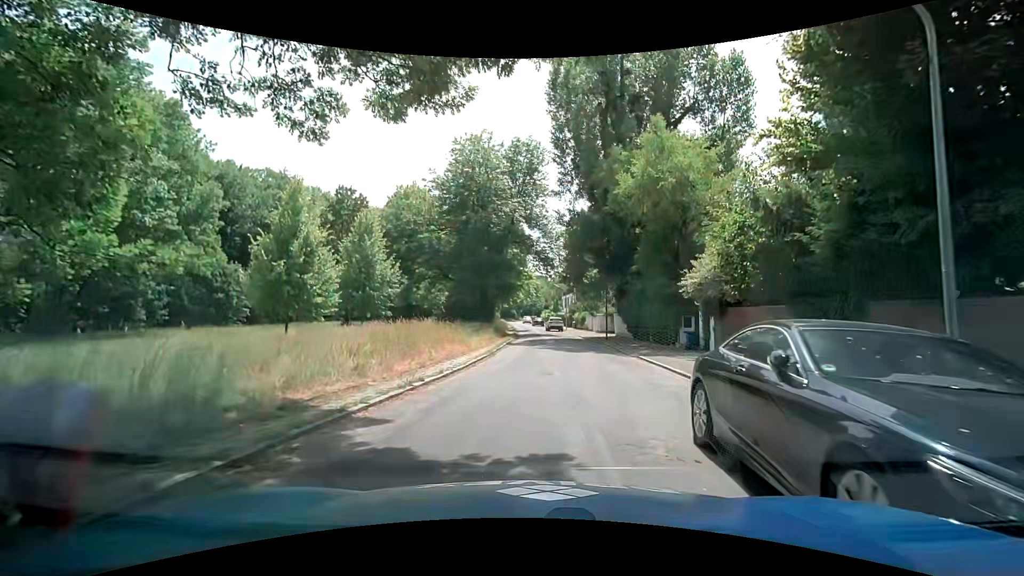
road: residential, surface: asphalt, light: Day
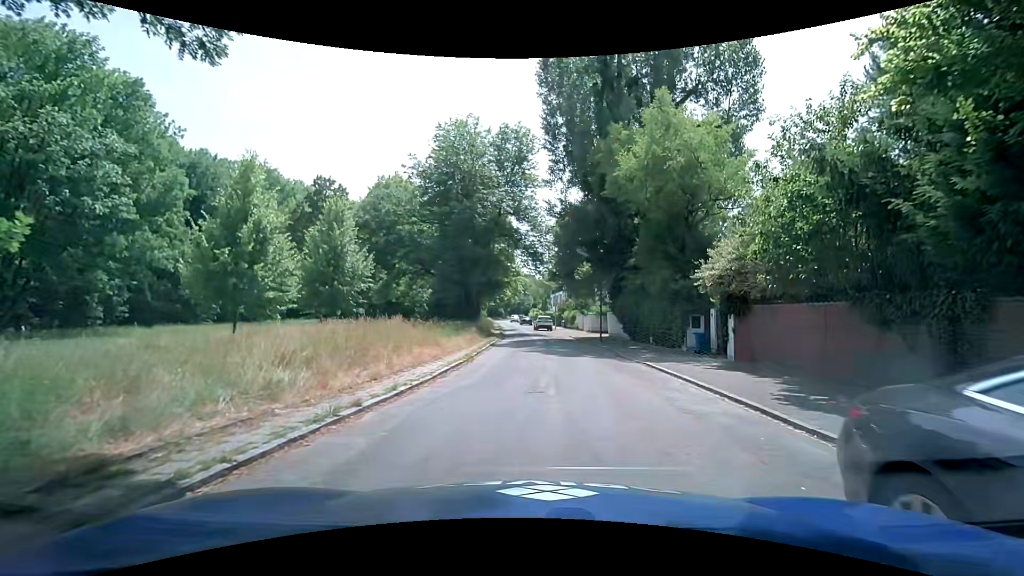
(0.0, +3.3) m; +2°
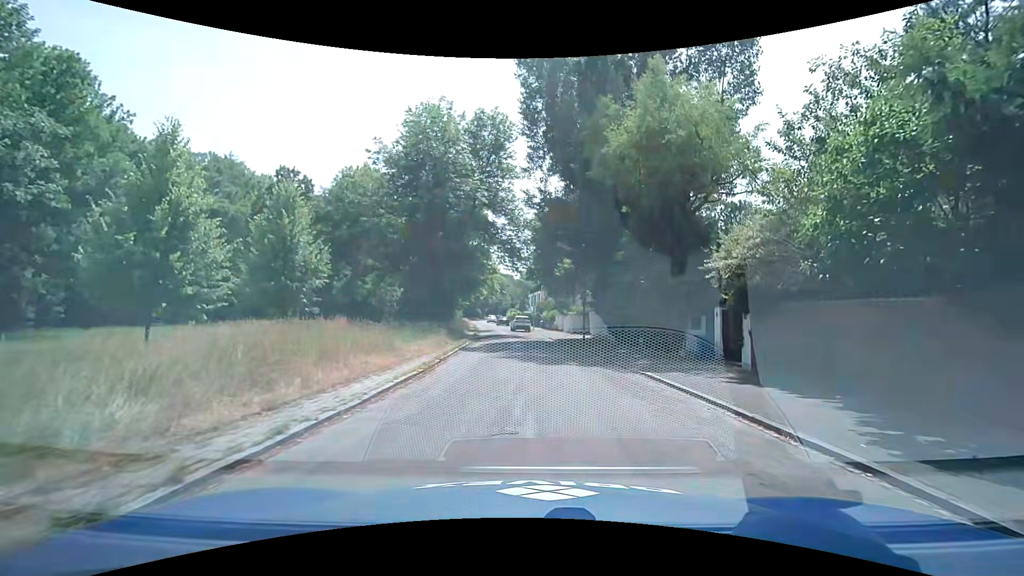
(0.0, +3.4) m; +2°
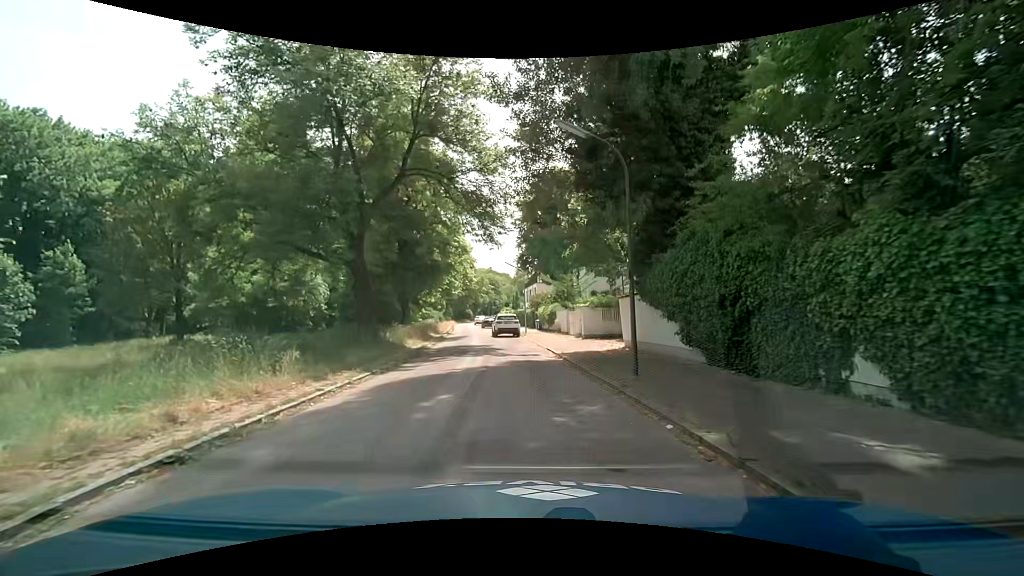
(+0.7, +18.3) m; -1°
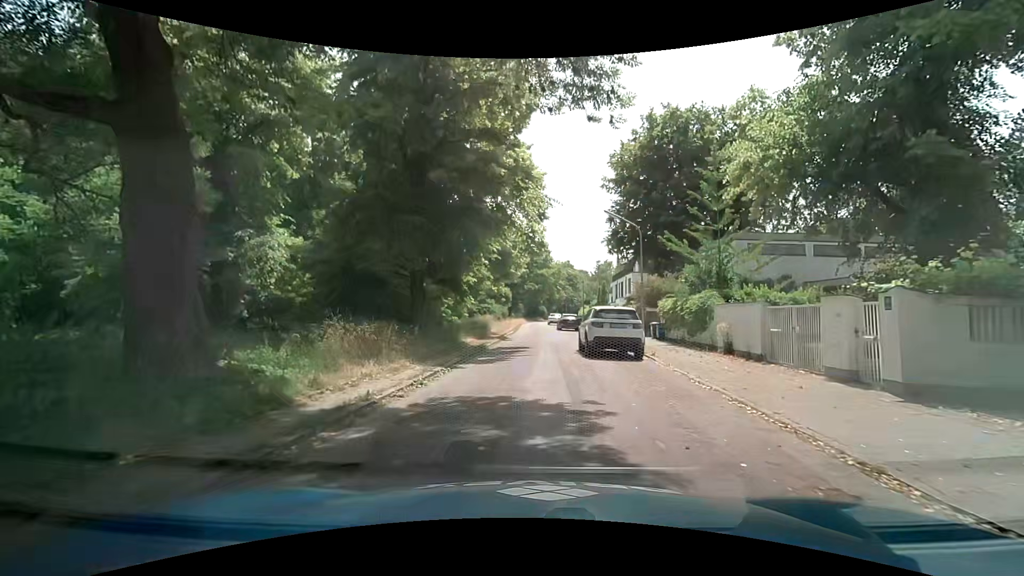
(-1.8, +19.7) m; -9°
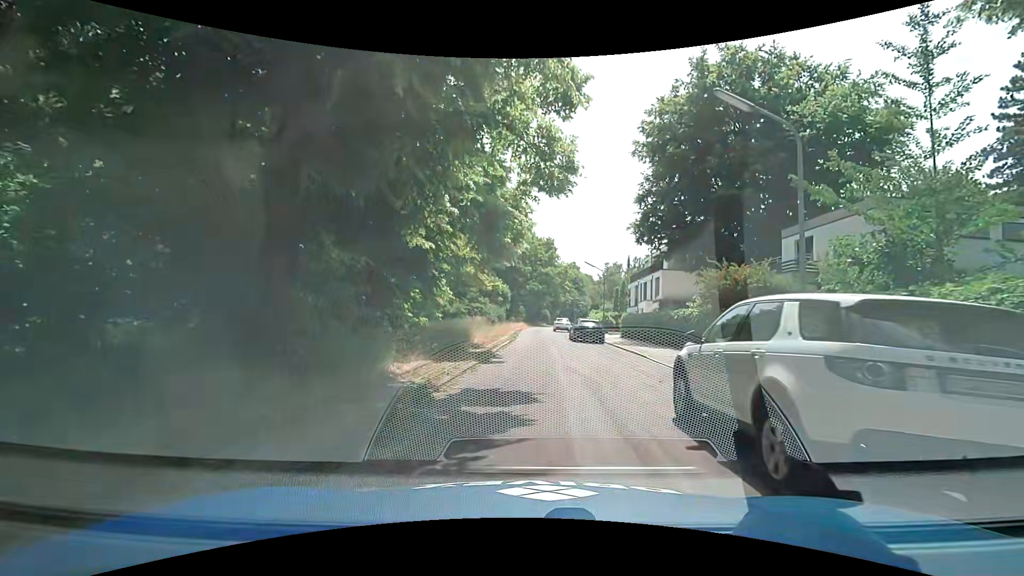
(0.0, +12.6) m; 0°
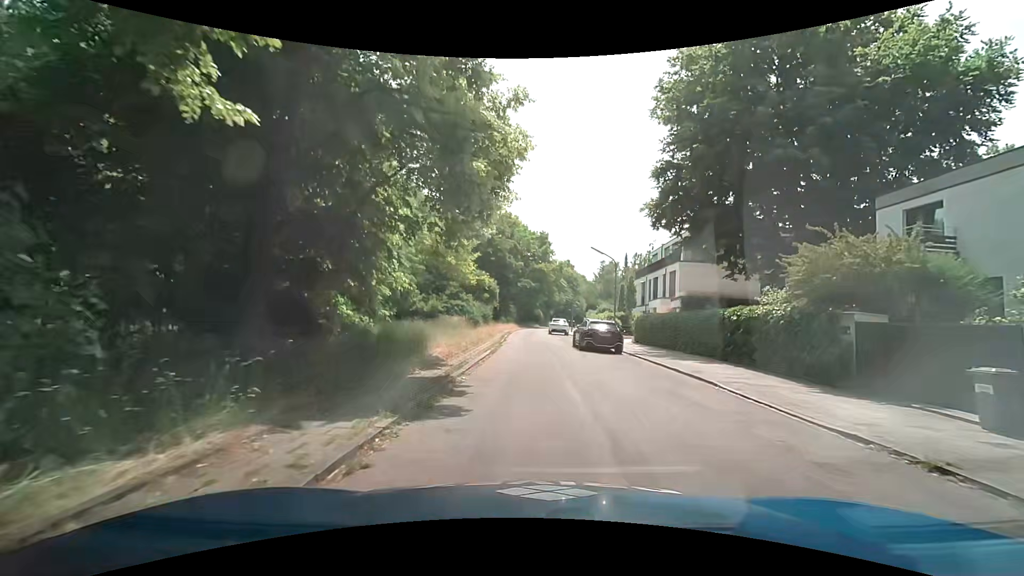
(0.0, +8.4) m; +2°
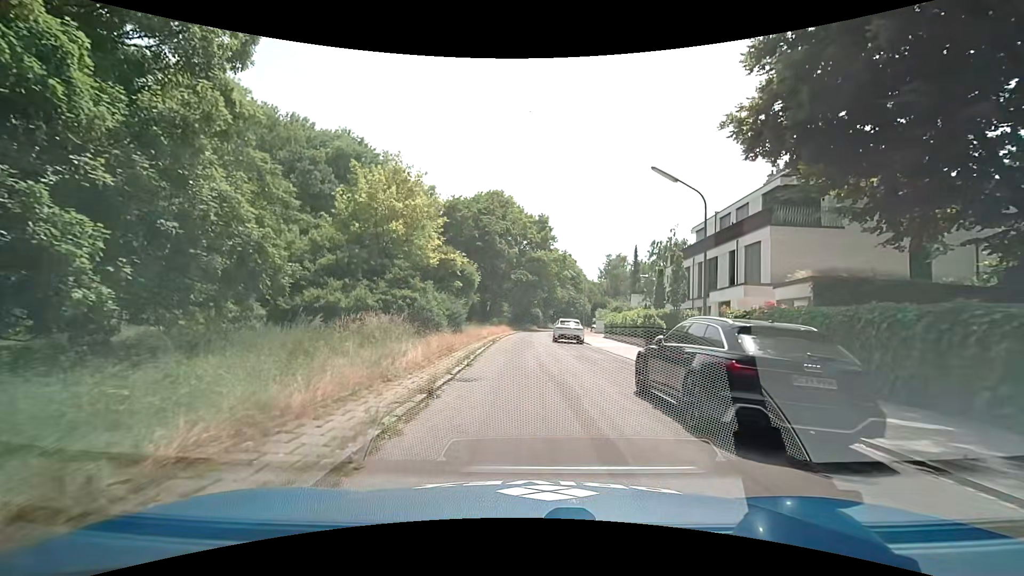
(-0.1, +16.5) m; -1°
(0, +10) (0, +20) (-1, +30) (-1, +40) (0, +50) (0, +60) (+1, +70) (+2, +80) (+4, +90) (+5, +100) m
